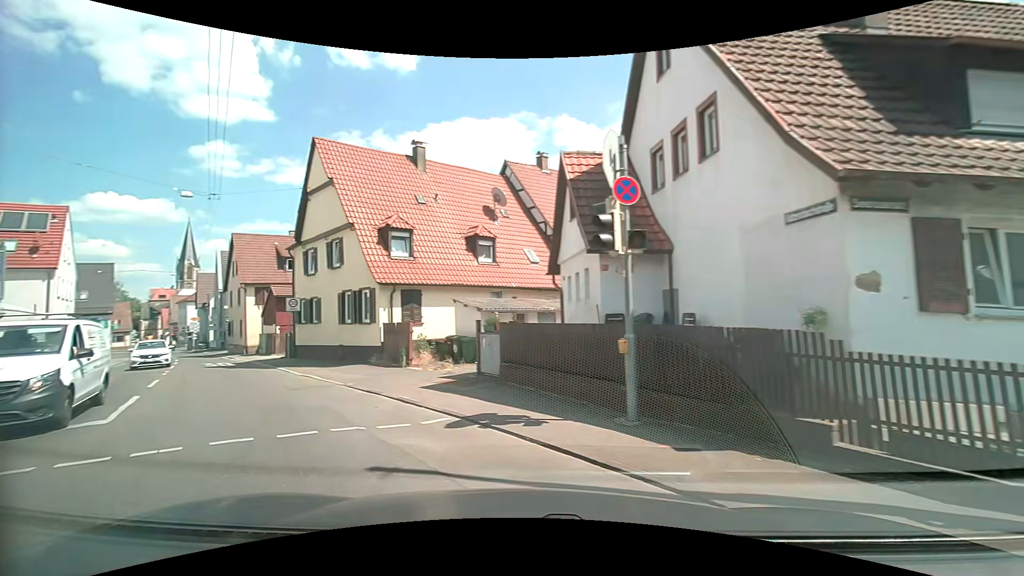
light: Day
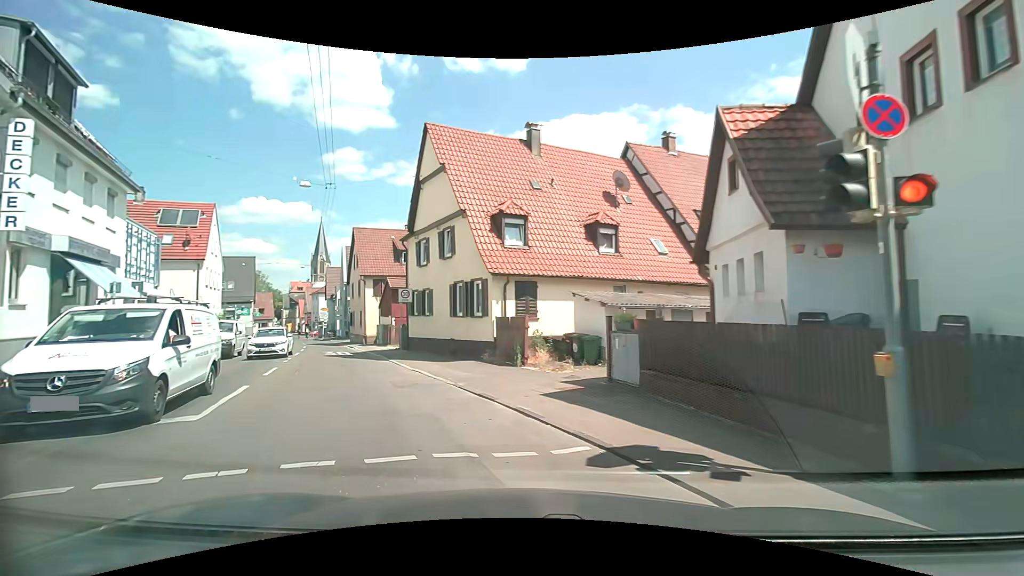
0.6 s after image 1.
(-0.2, +2.2) m; -11°
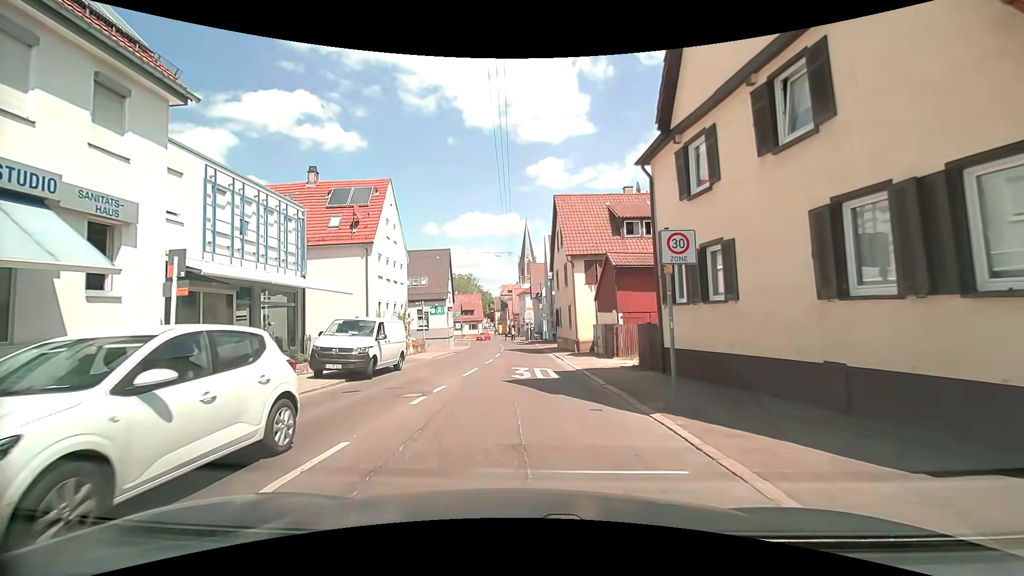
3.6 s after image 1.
(-3.6, +12.8) m; -23°
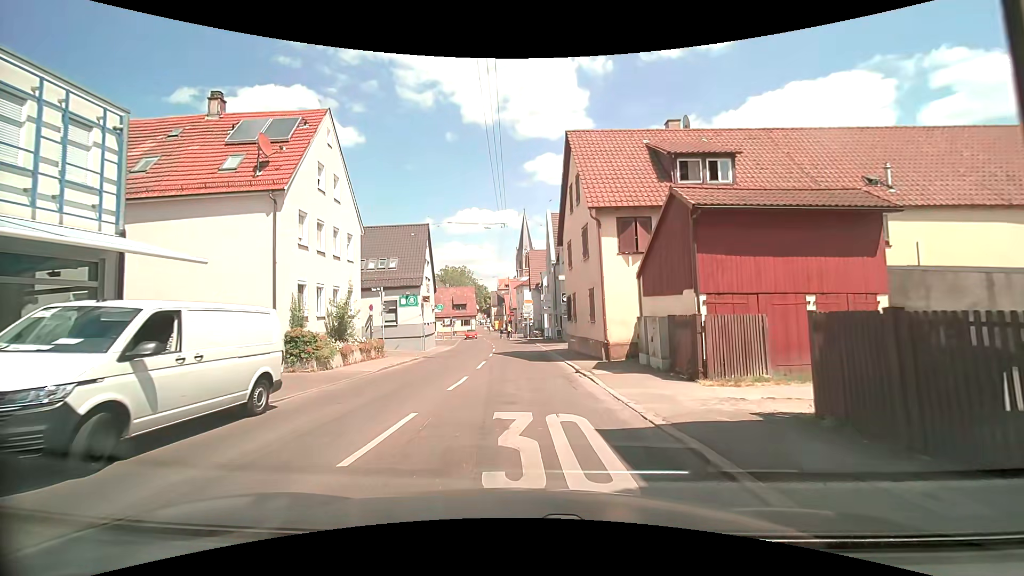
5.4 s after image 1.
(-0.2, +10.3) m; 0°
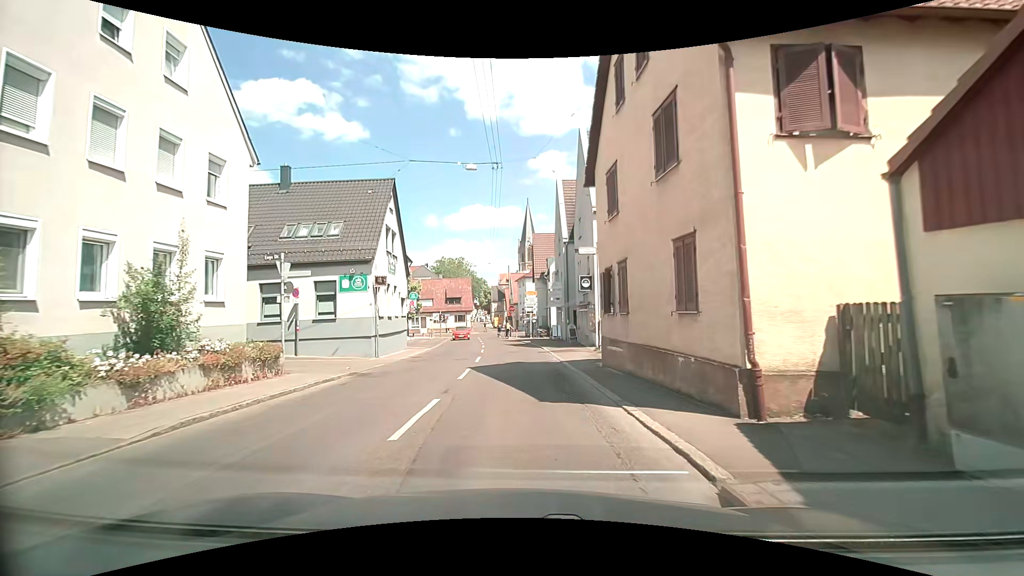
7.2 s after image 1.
(-0.1, +11.2) m; -1°
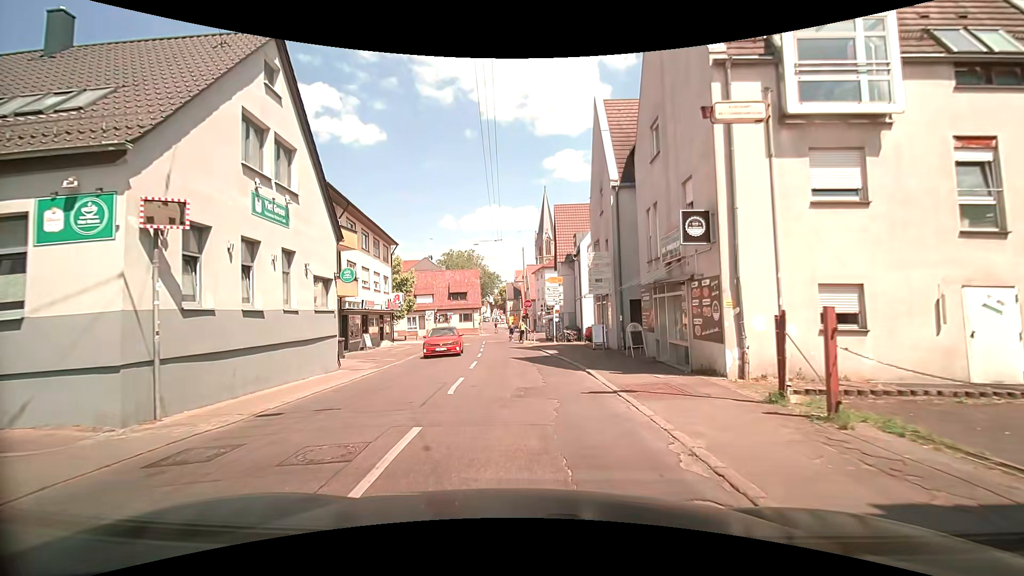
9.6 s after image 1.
(0.0, +14.7) m; -2°
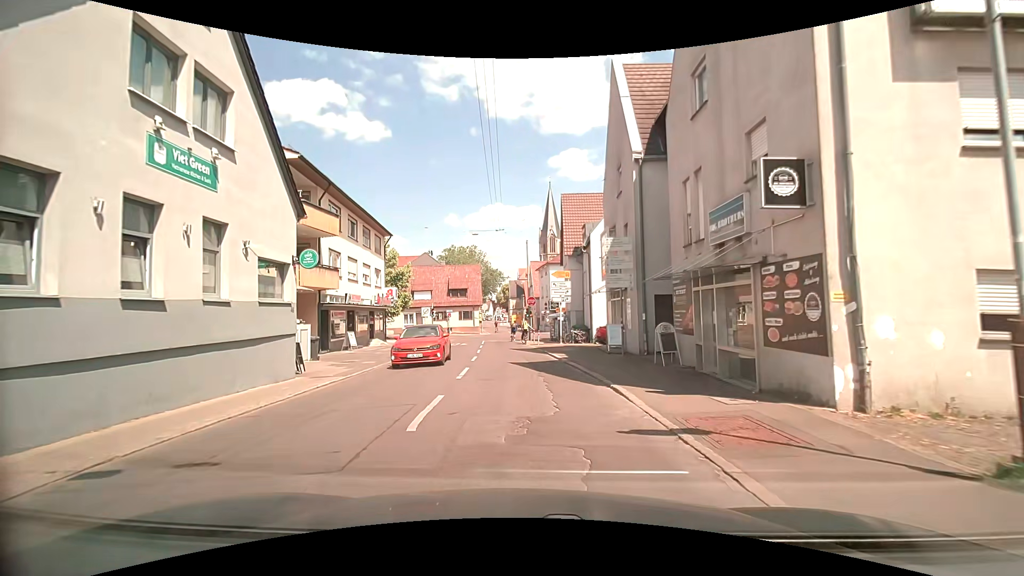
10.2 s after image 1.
(0.0, +3.6) m; +1°
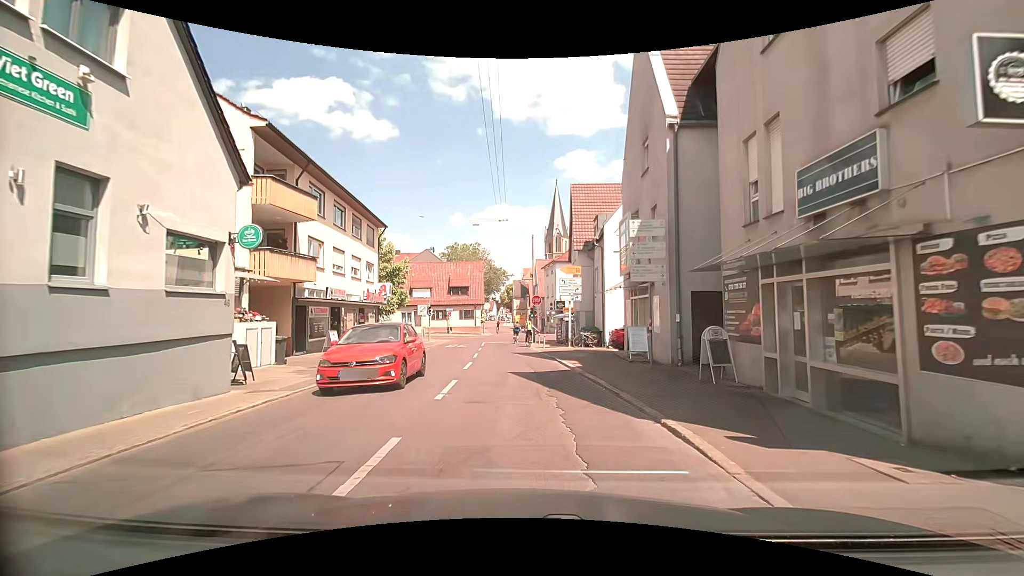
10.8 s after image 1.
(-0.1, +3.4) m; -1°
